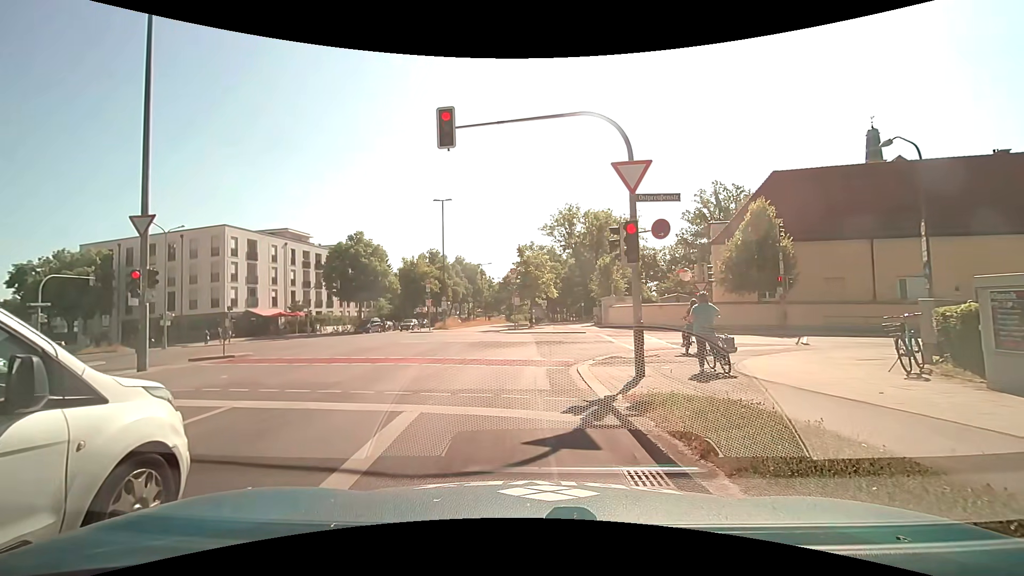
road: secondary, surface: asphalt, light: Day
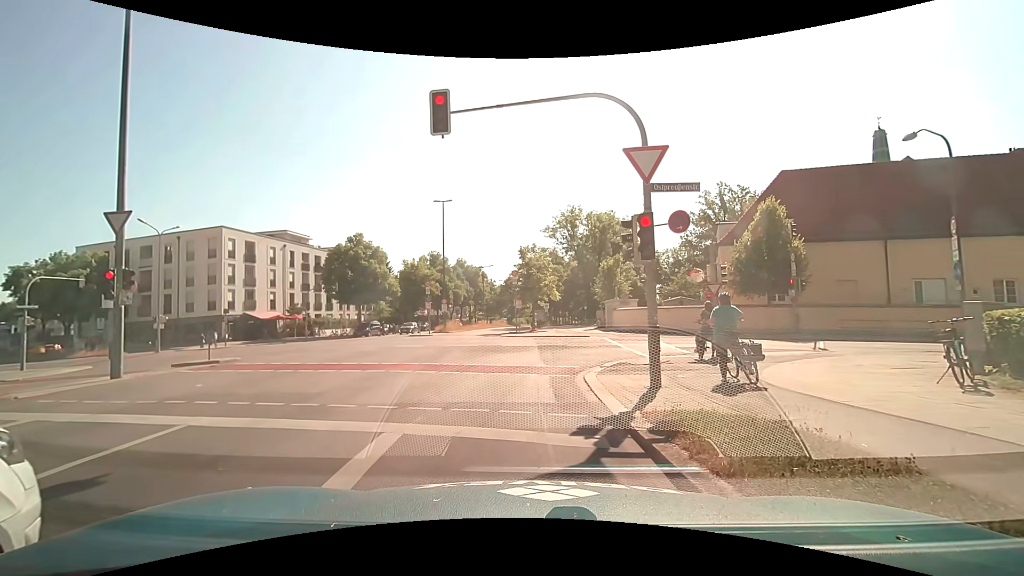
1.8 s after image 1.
(0.0, +1.1) m; 0°
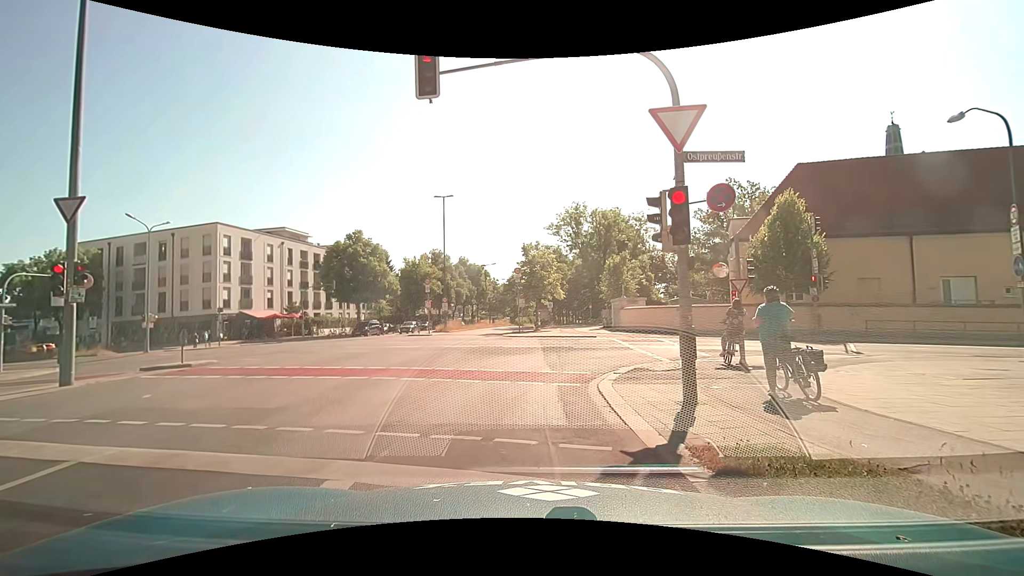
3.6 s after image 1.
(0.0, +1.7) m; 0°
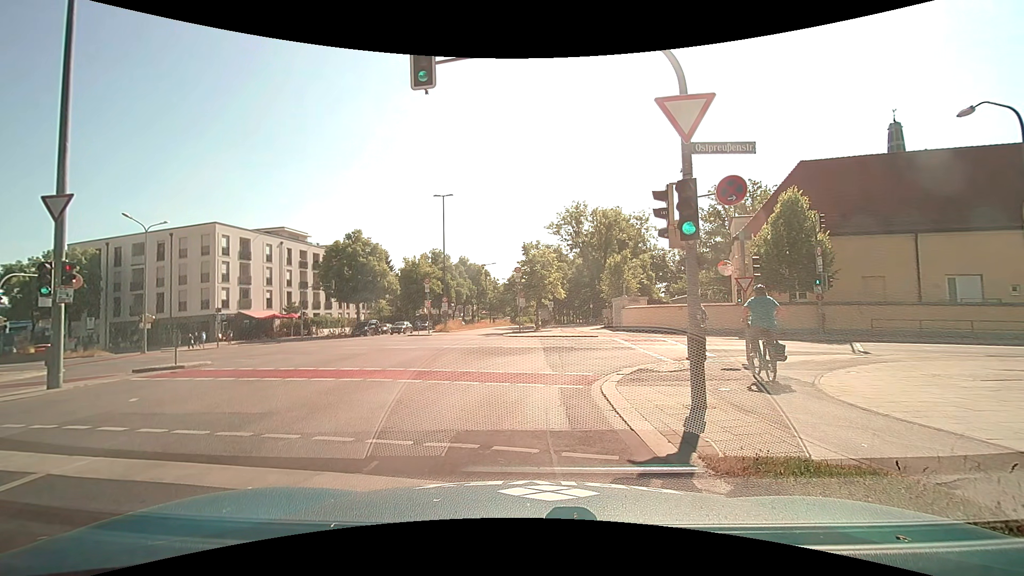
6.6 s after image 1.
(0.0, +0.4) m; 0°
